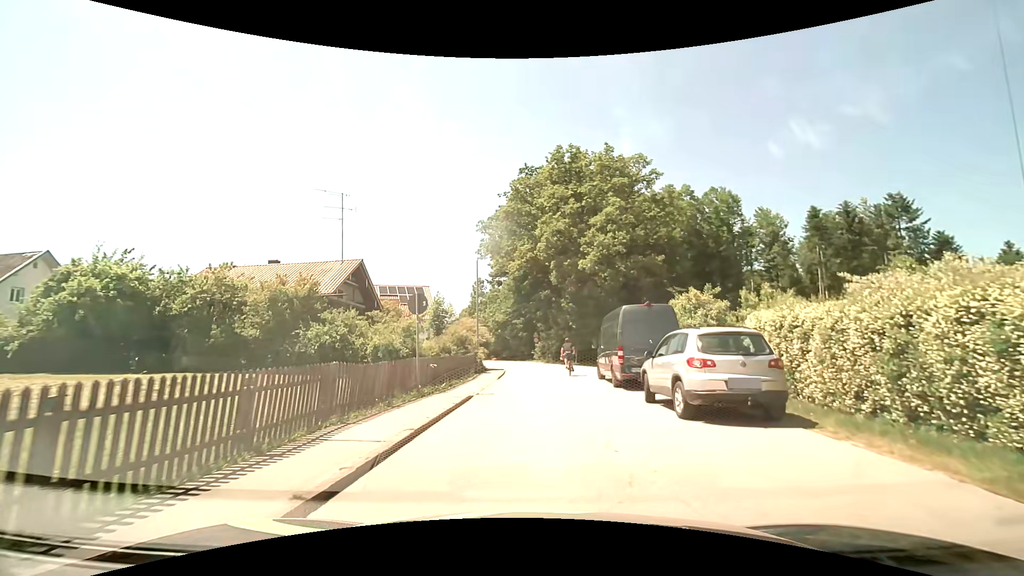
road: residential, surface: asphalt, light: Day
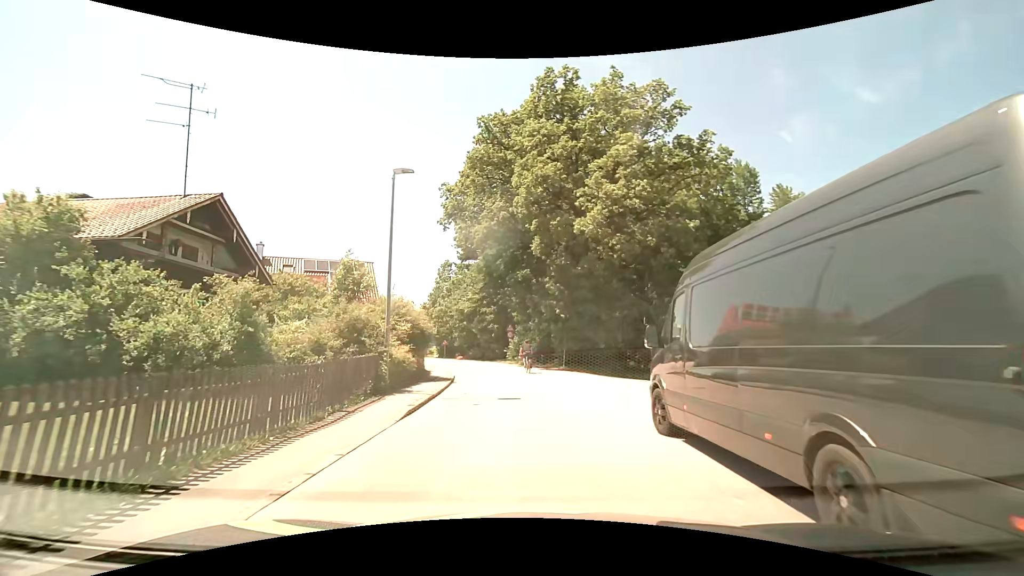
(+0.5, +13.2) m; +3°
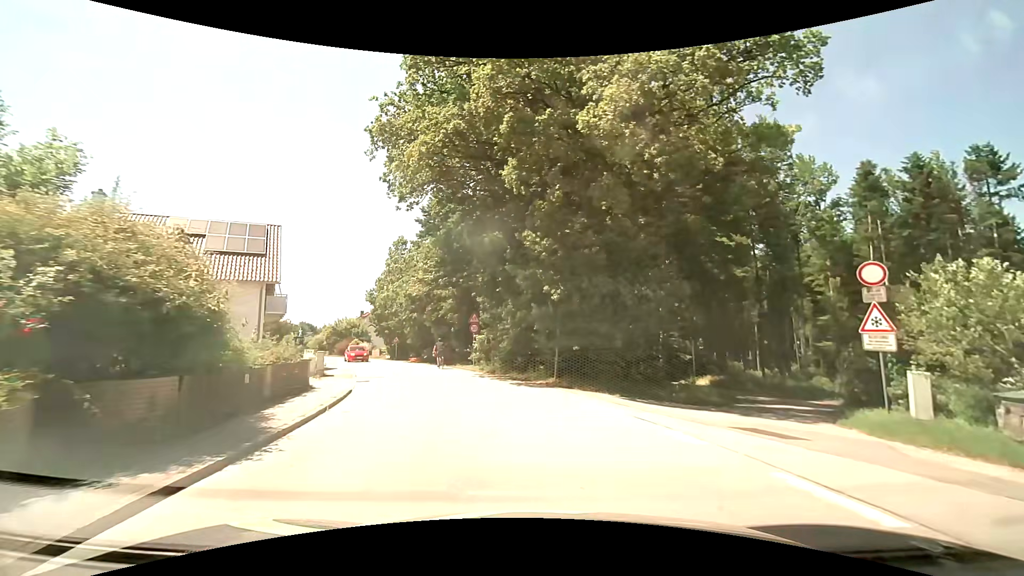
(+0.3, +13.1) m; +3°
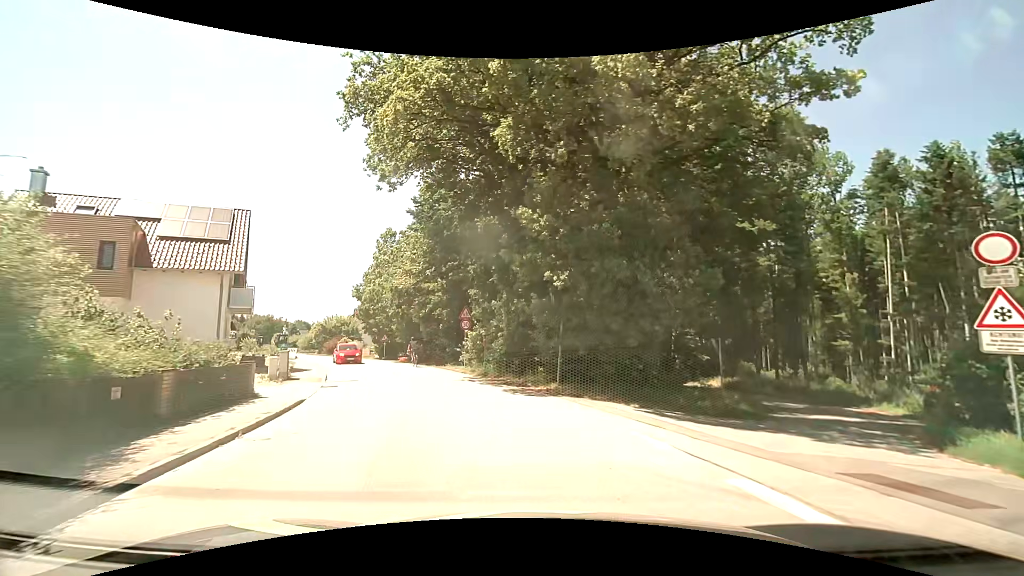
(0.0, +3.3) m; +1°
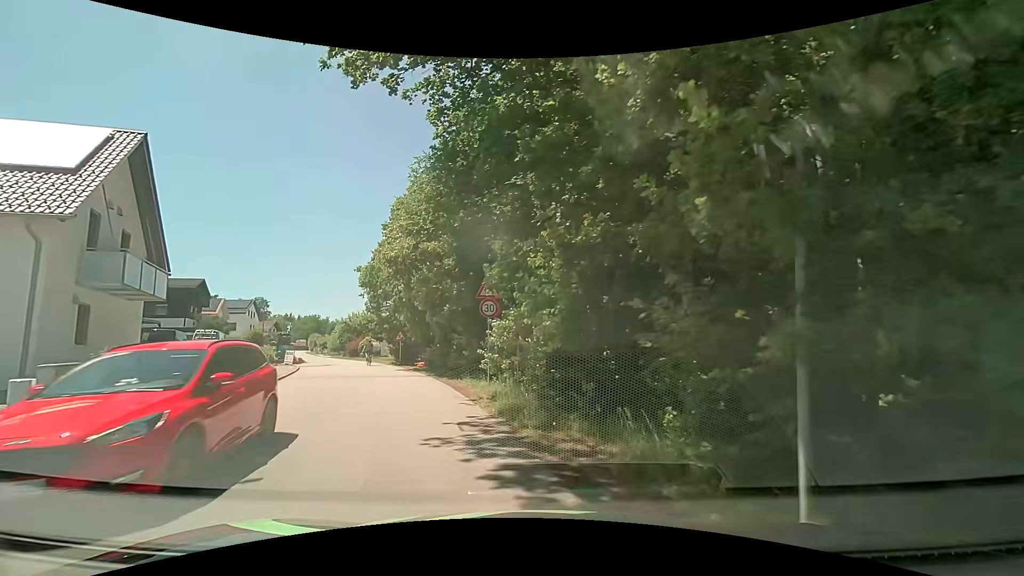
(-0.4, +12.2) m; -7°
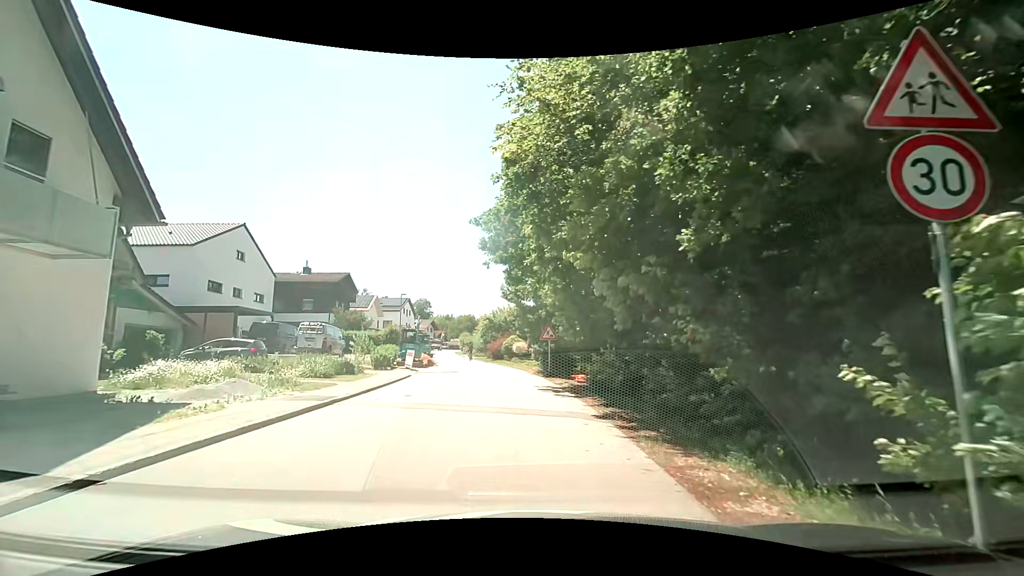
(-2.1, +11.9) m; -16°
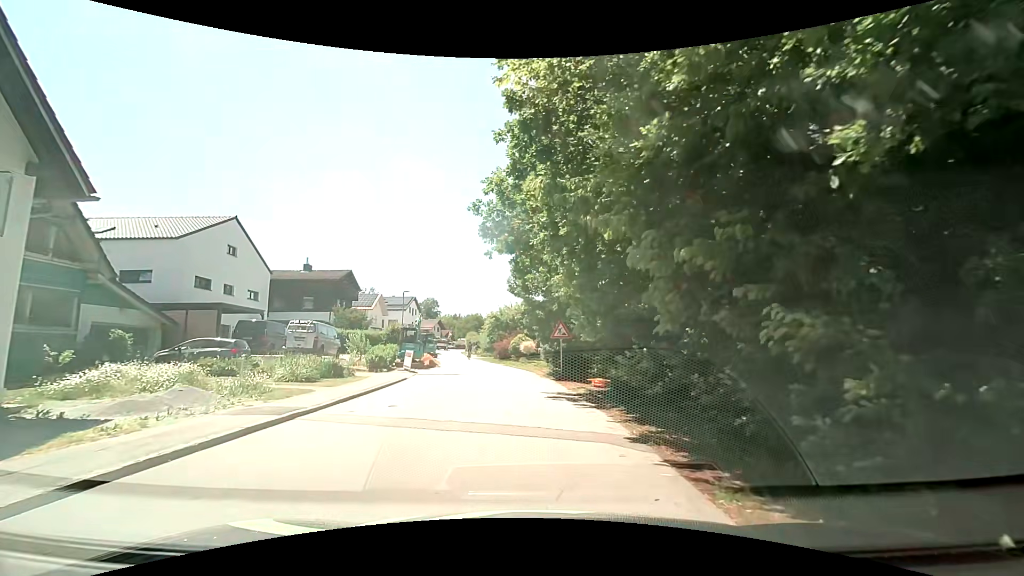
(-0.1, +2.5) m; -2°
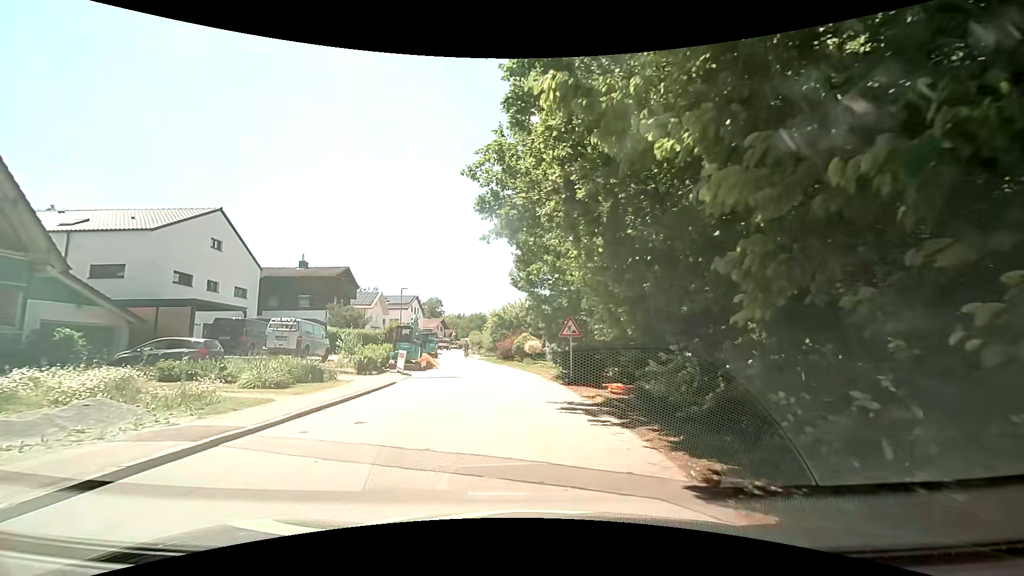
(-0.1, +2.6) m; -3°
(0, +10) (0, +20) (0, +30) (-2, +40) (-4, +50) (-5, +60) (-7, +69) (-7, +79) (-8, +89) (-8, +99) m
